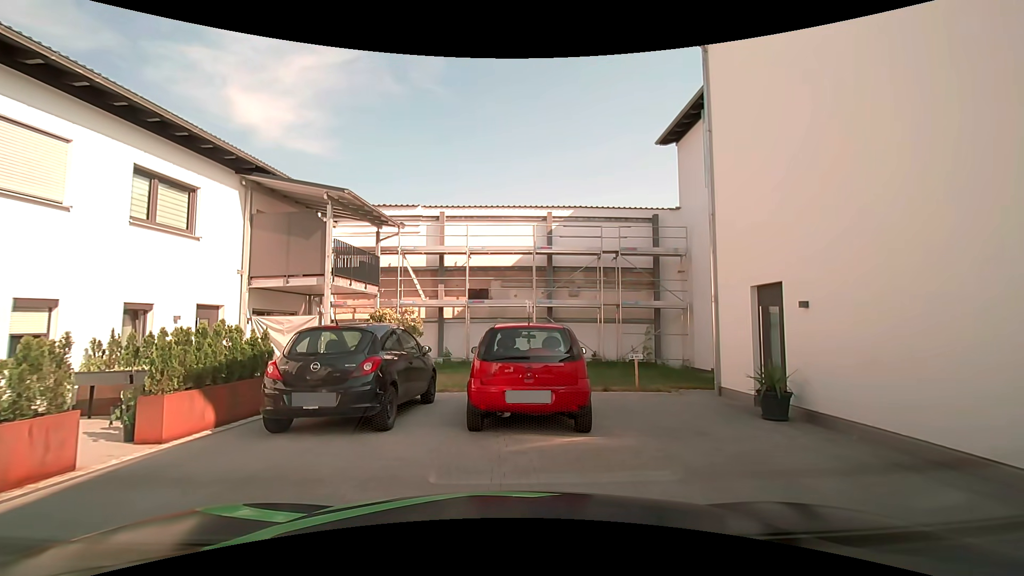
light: Day
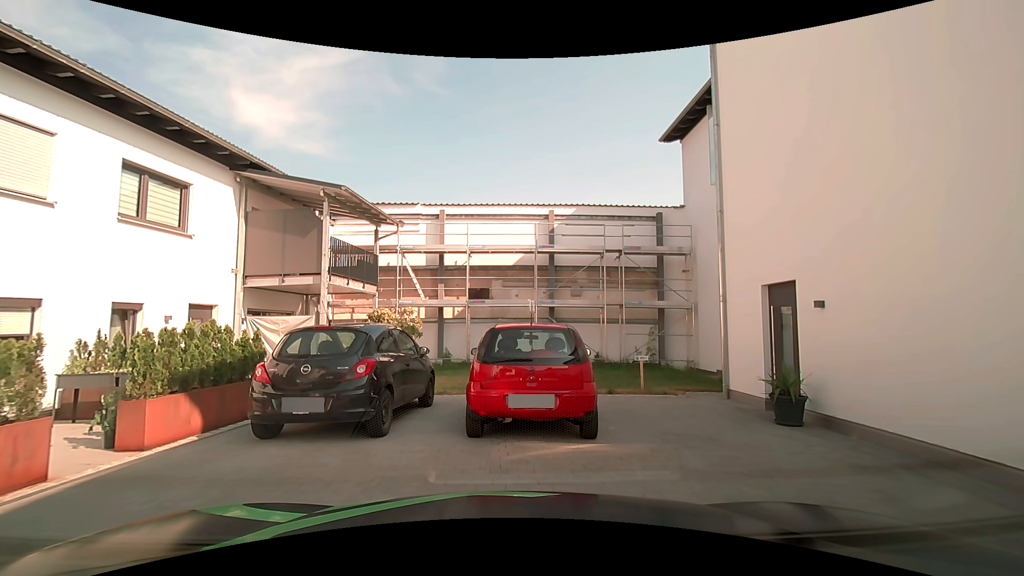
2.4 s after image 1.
(0.0, +0.4) m; 0°
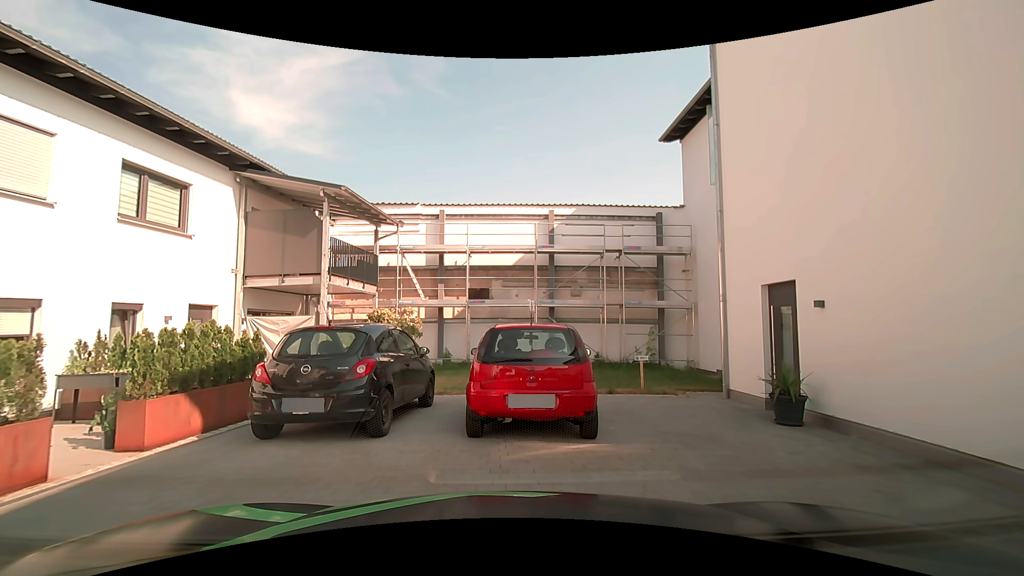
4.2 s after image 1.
(0.0, 0.0) m; 0°
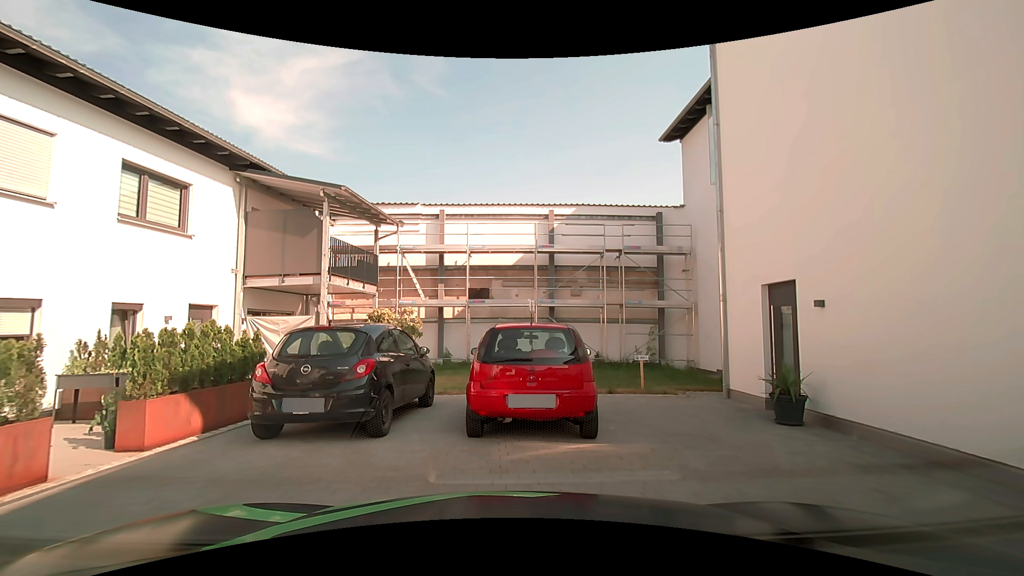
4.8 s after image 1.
(0.0, 0.0) m; 0°
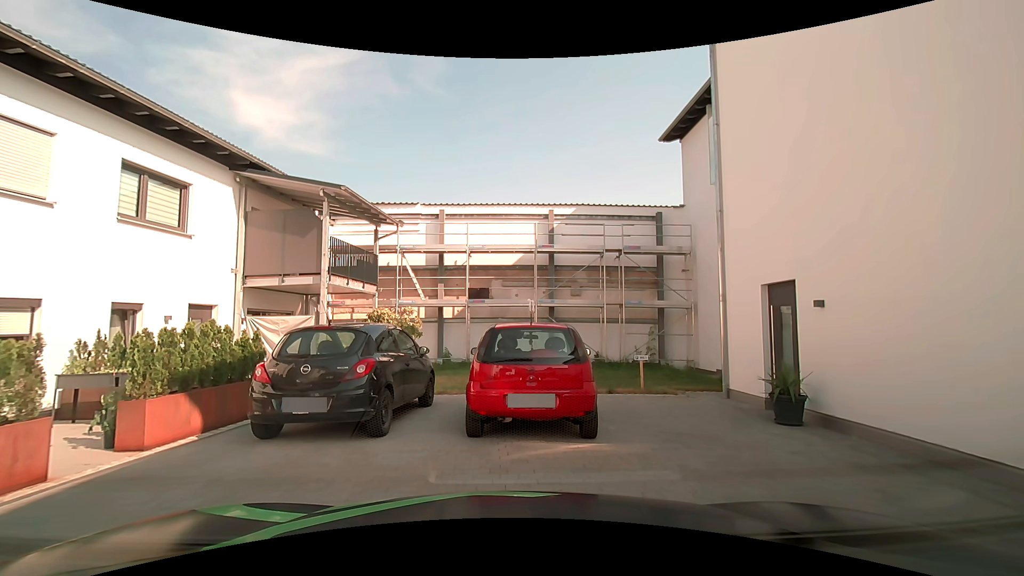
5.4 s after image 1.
(0.0, 0.0) m; 0°
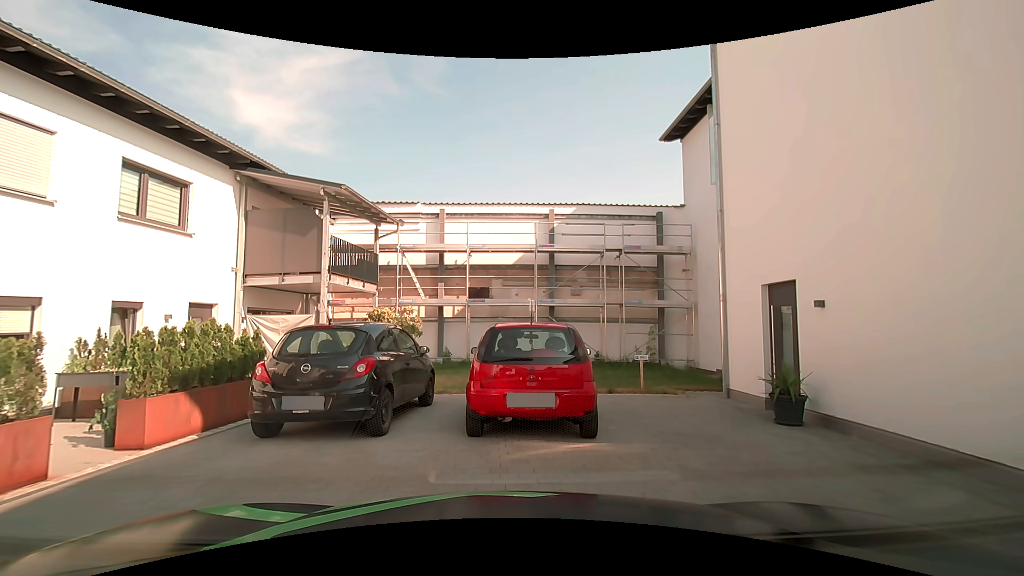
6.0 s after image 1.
(0.0, 0.0) m; 0°
